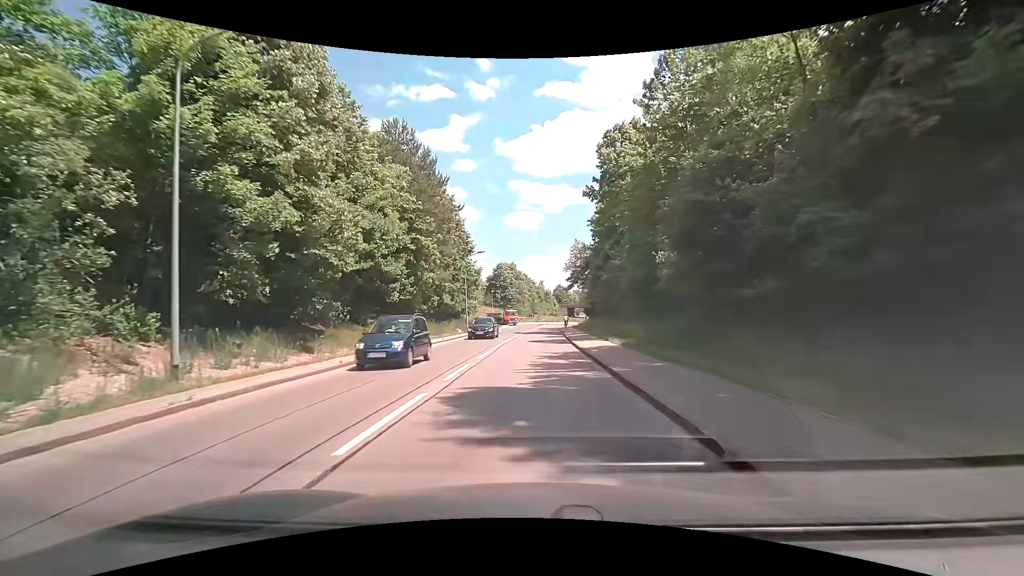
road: tertiary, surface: asphalt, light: Day
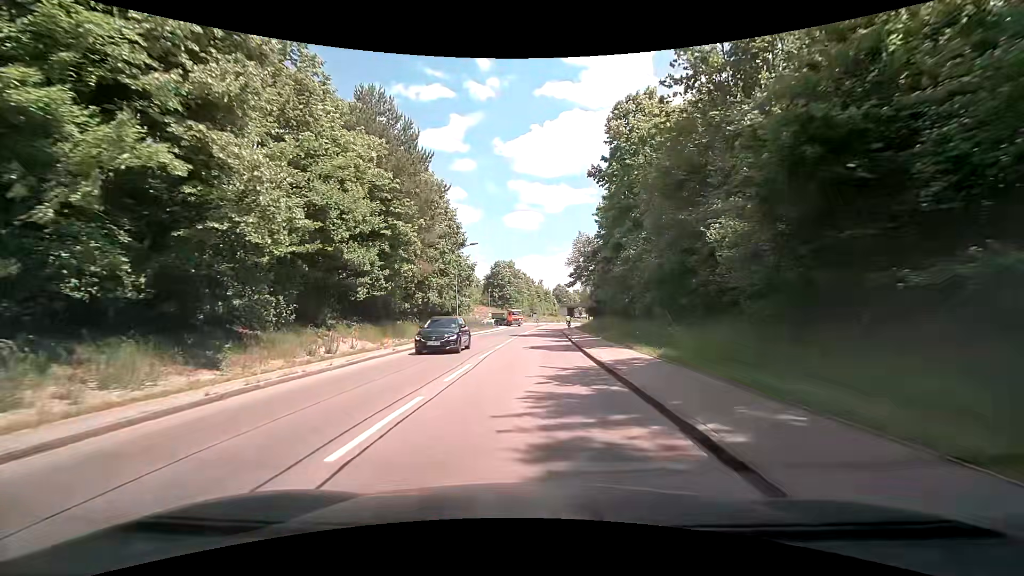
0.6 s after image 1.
(+0.1, +6.1) m; +1°
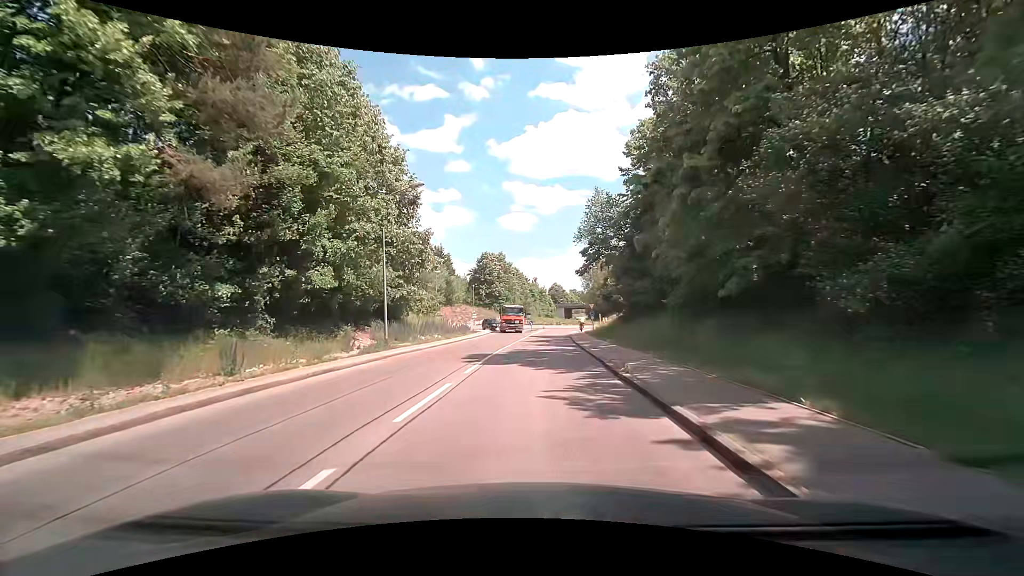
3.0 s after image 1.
(-0.2, +22.0) m; -1°
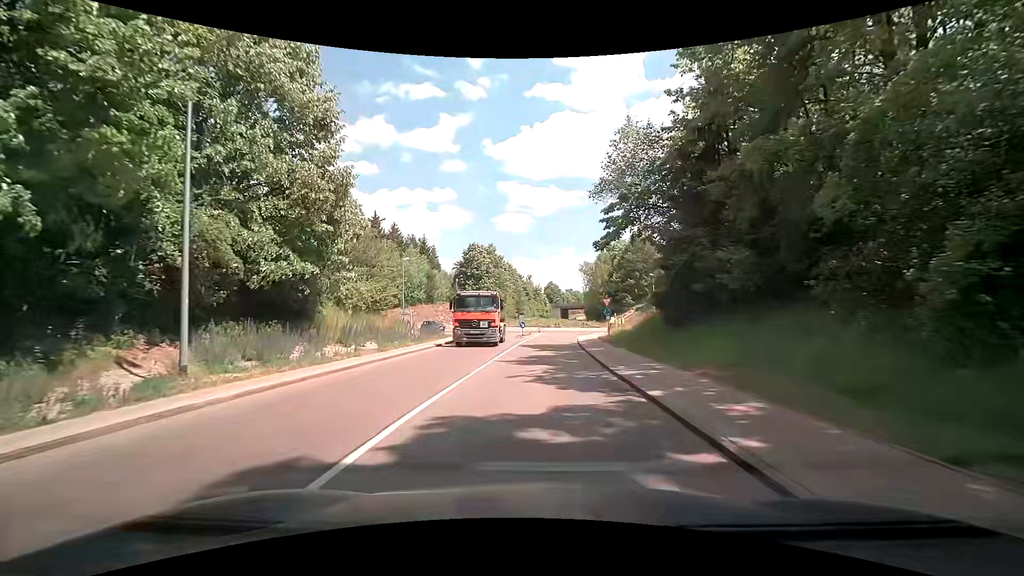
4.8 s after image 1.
(+0.2, +15.2) m; 0°
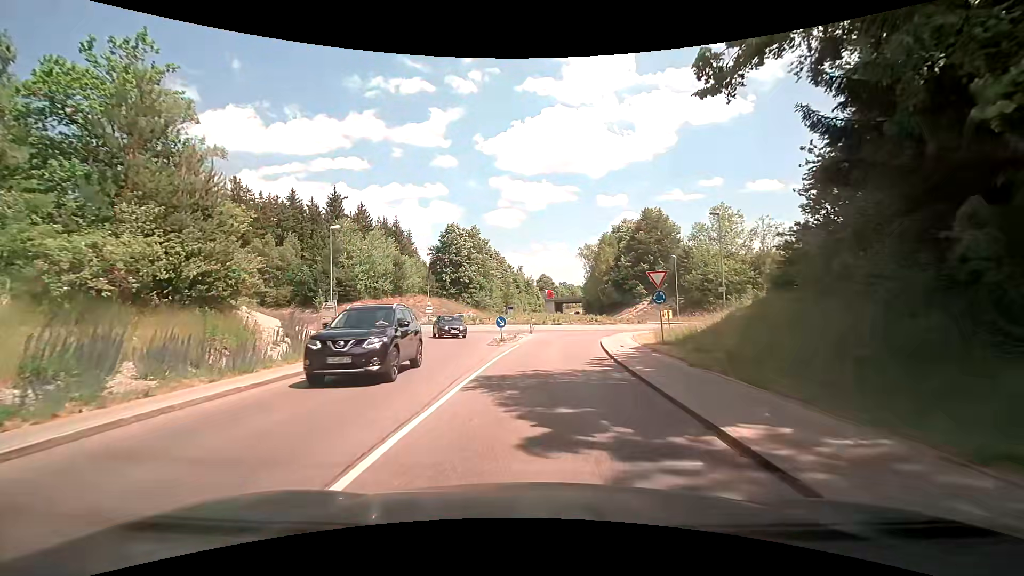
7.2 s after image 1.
(+0.7, +17.9) m; +3°
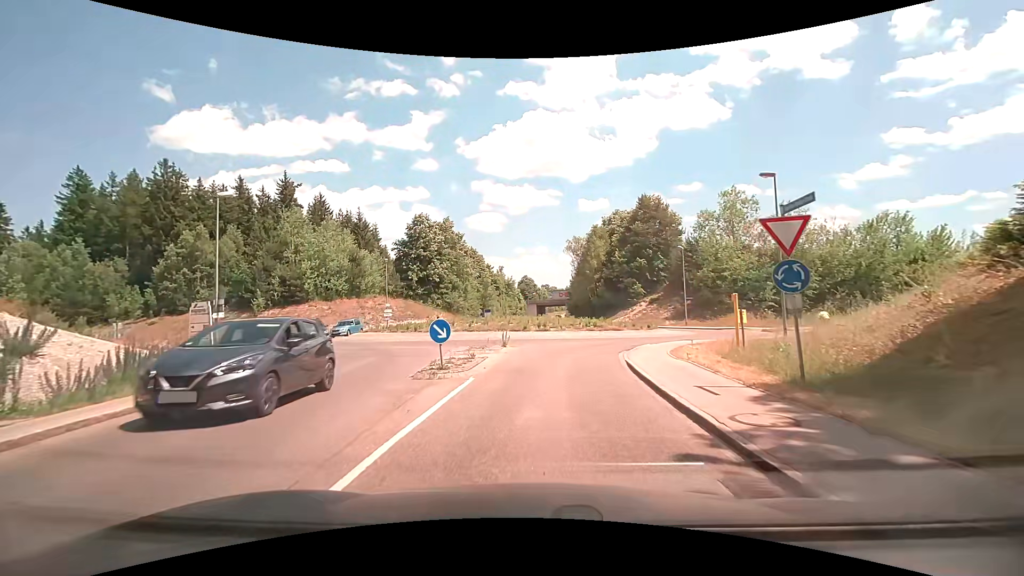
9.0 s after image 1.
(+0.1, +11.5) m; +2°
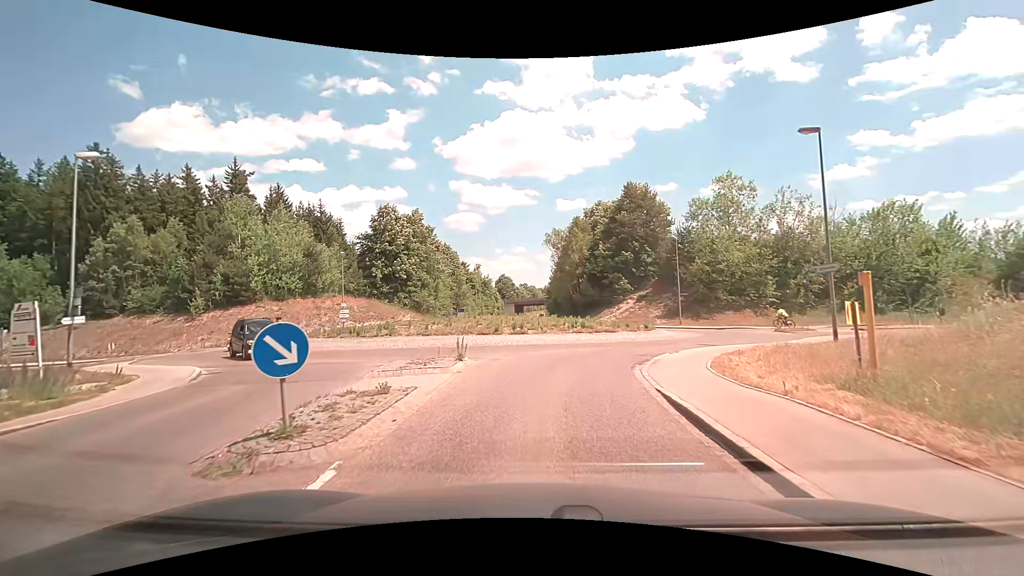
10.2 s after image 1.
(+0.1, +6.5) m; +2°
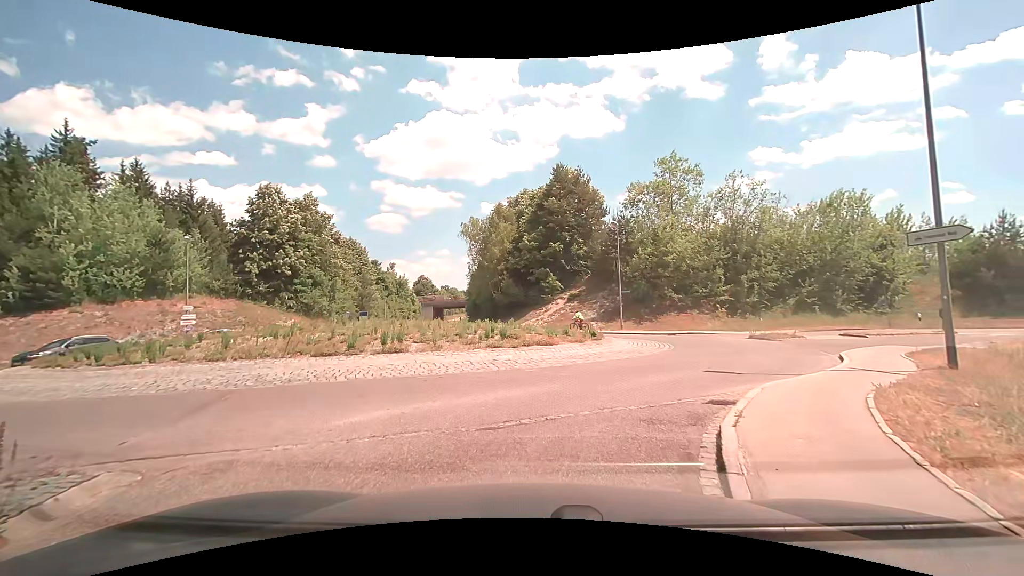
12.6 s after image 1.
(+0.7, +10.1) m; +10°
(+1, +10) (+5, +19) (+7, +29) (+3, +38) (-5, +44) (-11, +52) (-14, +61) (-16, +71) (-18, +81) (-20, +91) m
